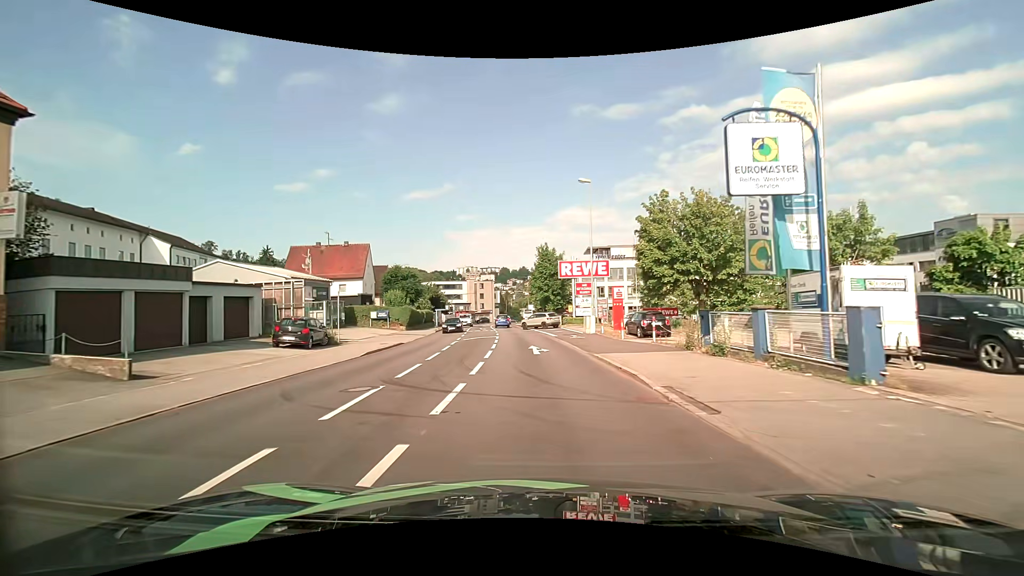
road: tertiary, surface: asphalt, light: Day
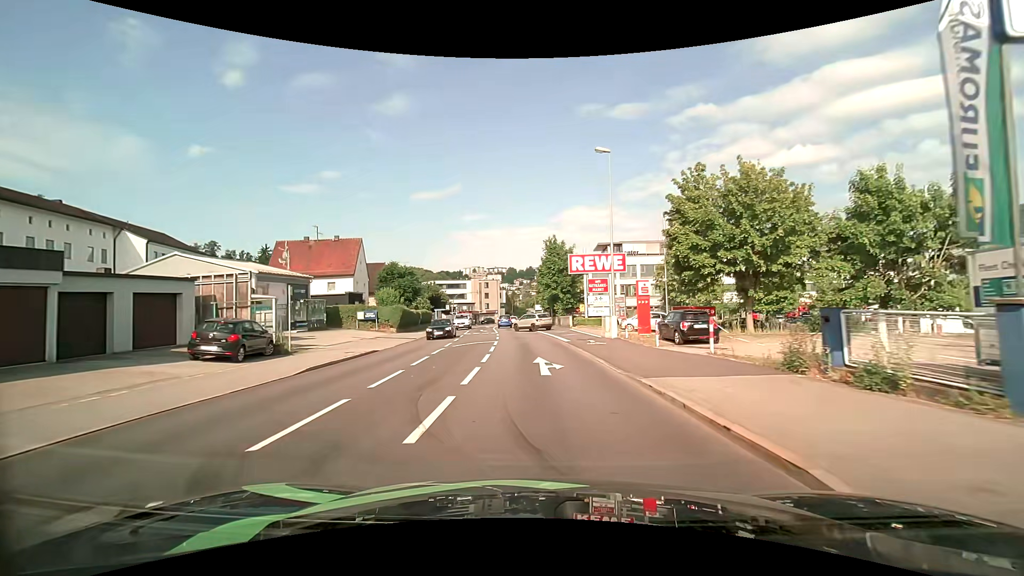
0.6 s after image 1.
(-0.1, +6.1) m; -1°
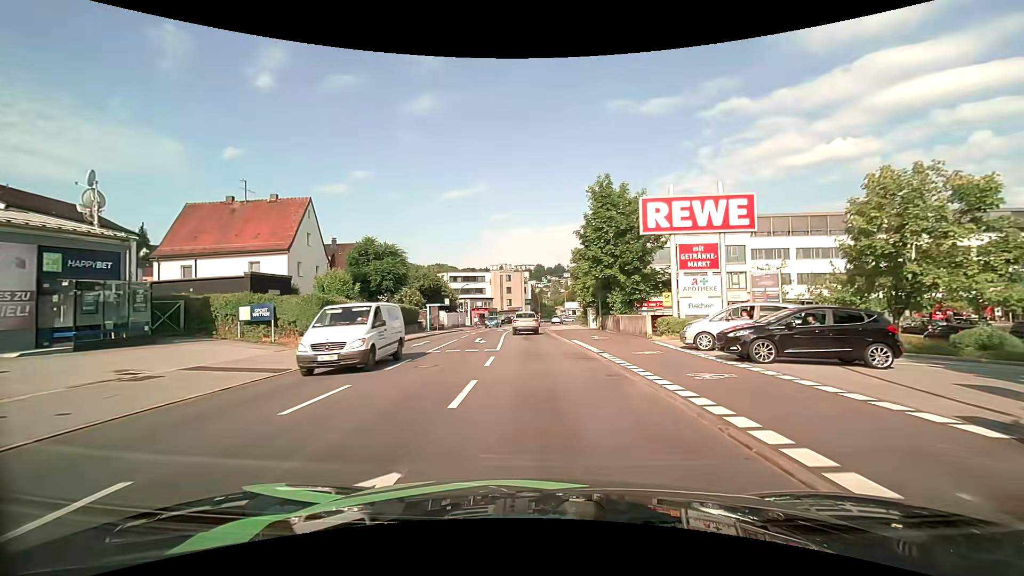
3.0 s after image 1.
(-0.7, +22.8) m; -3°
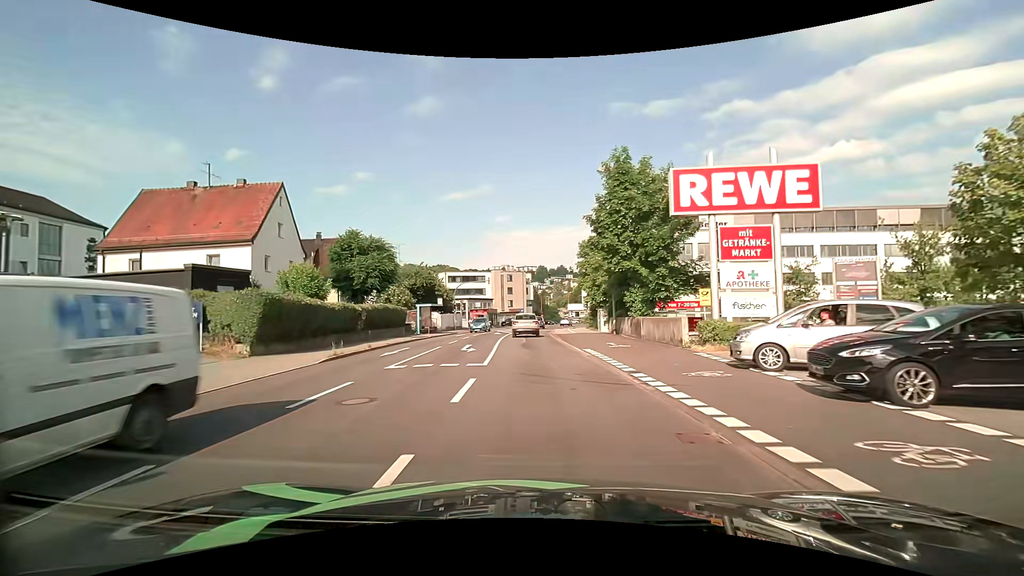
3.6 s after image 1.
(0.0, +5.5) m; 0°
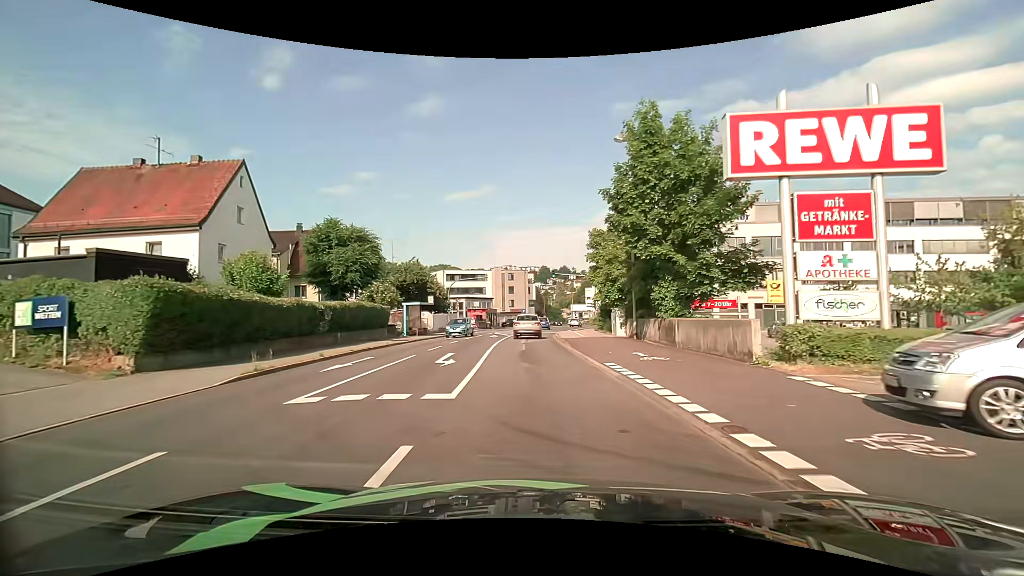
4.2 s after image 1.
(0.0, +5.7) m; 0°
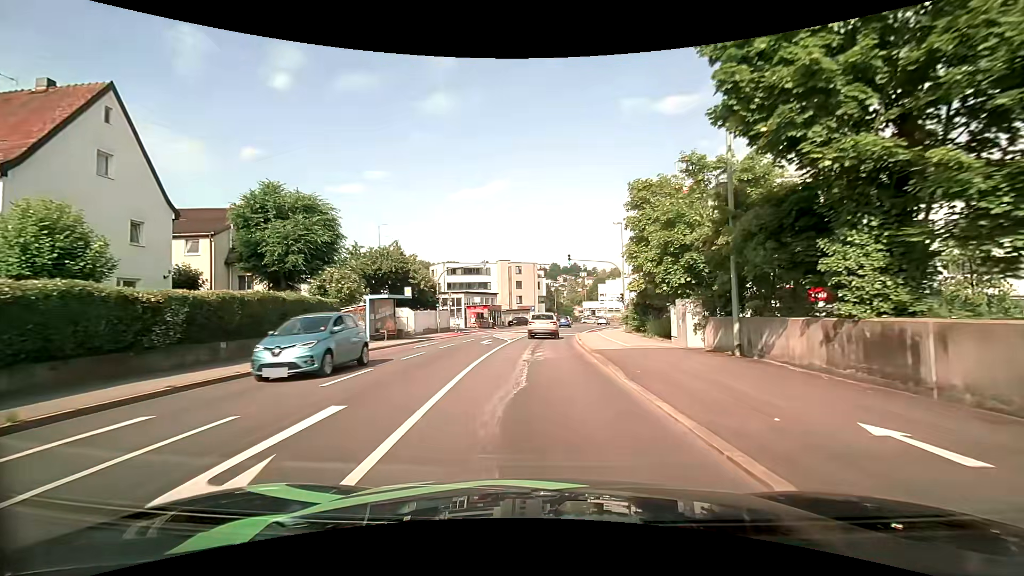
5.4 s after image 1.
(-0.1, +11.5) m; -1°
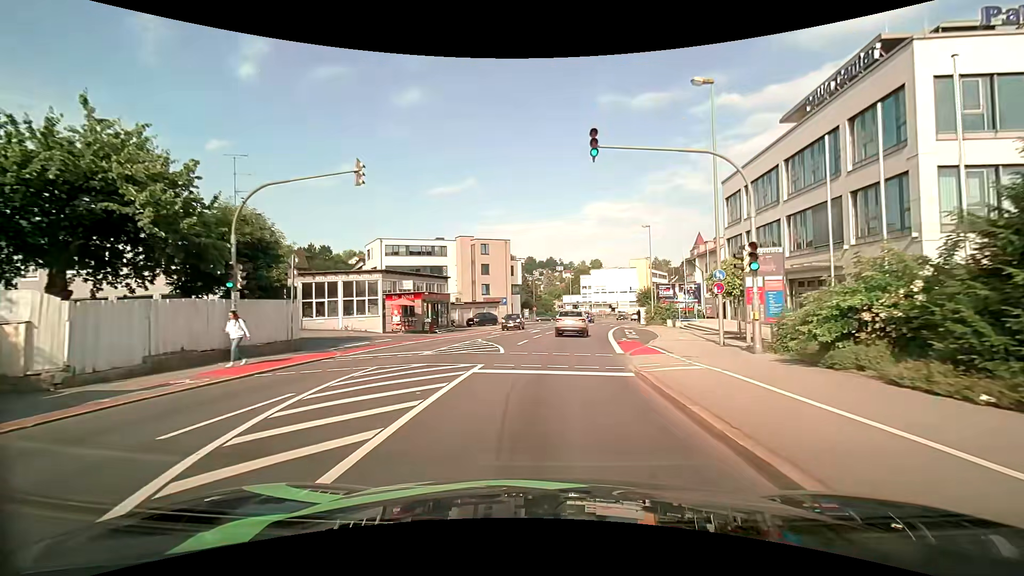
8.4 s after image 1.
(+0.2, +28.1) m; +3°
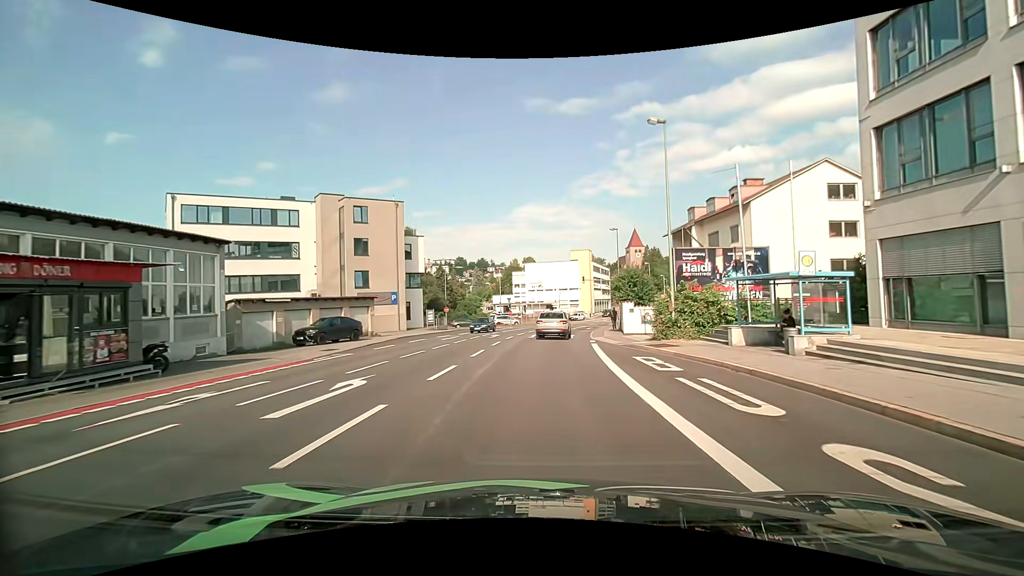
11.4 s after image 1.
(+2.1, +28.7) m; +8°
(0, +10) (+1, +20) (+1, +30) (+3, +40) (+4, +50) (+6, +60) (+9, +69) (+12, +79) (+15, +88) (+19, +97) m
